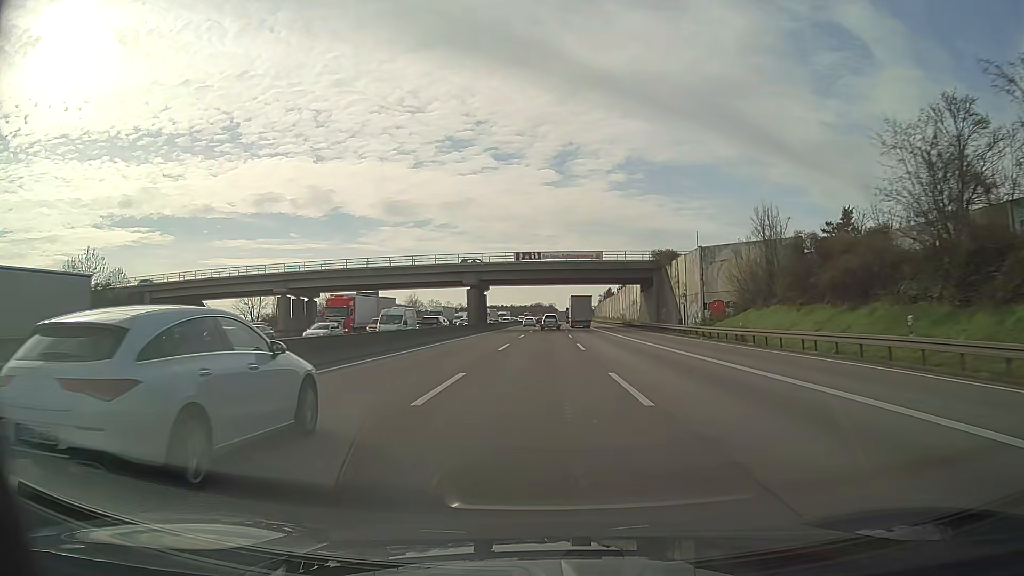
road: motorway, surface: asphalt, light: Day
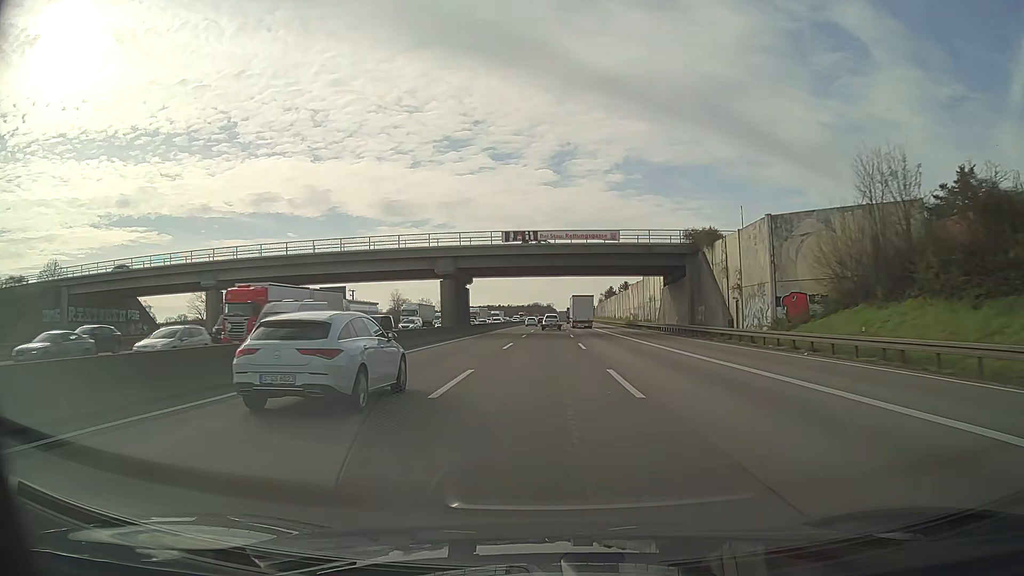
(0.0, +16.9) m; 0°
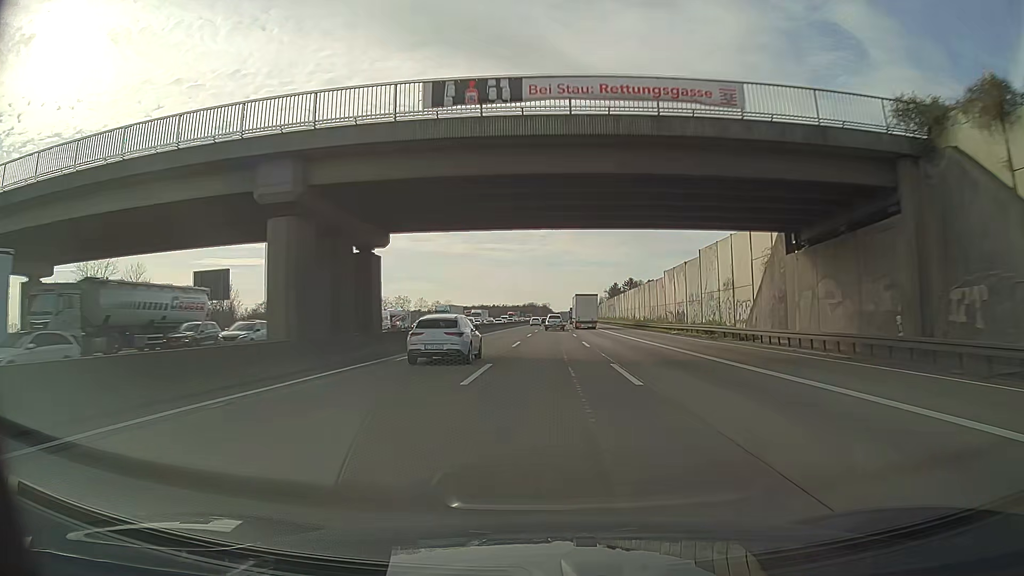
(+0.1, +33.9) m; 0°
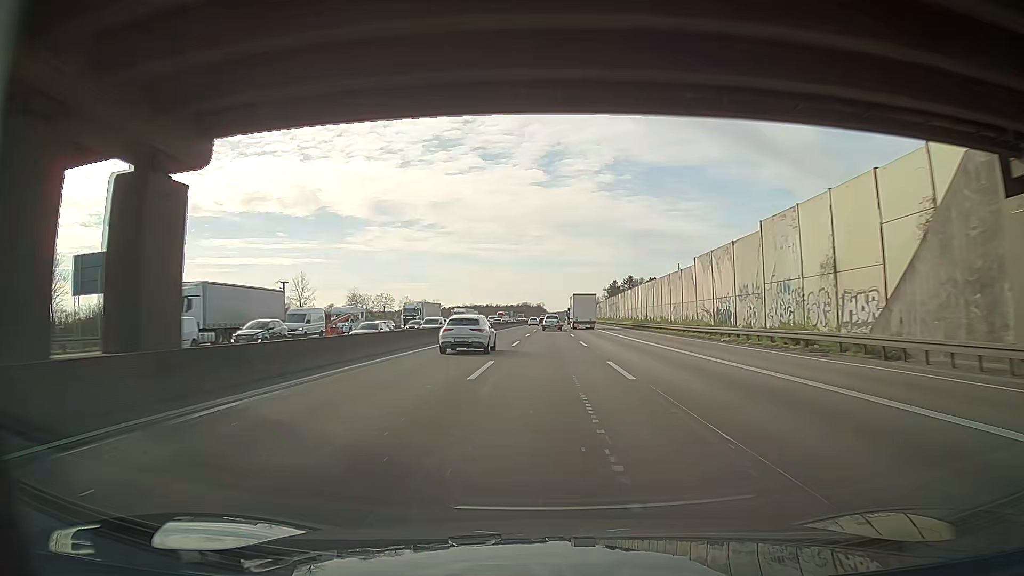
(+0.1, +17.0) m; +1°
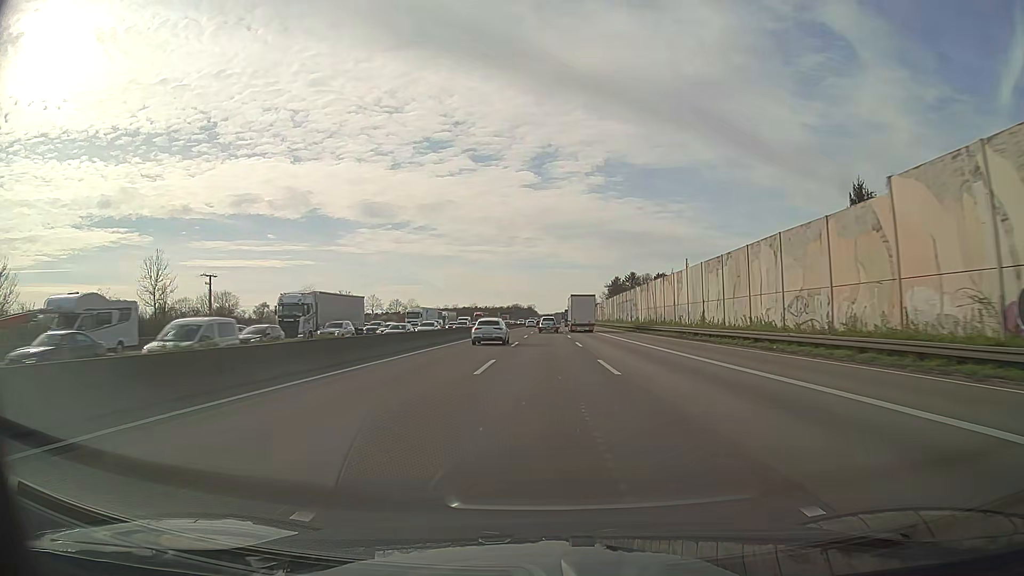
(+0.6, +34.0) m; +1°
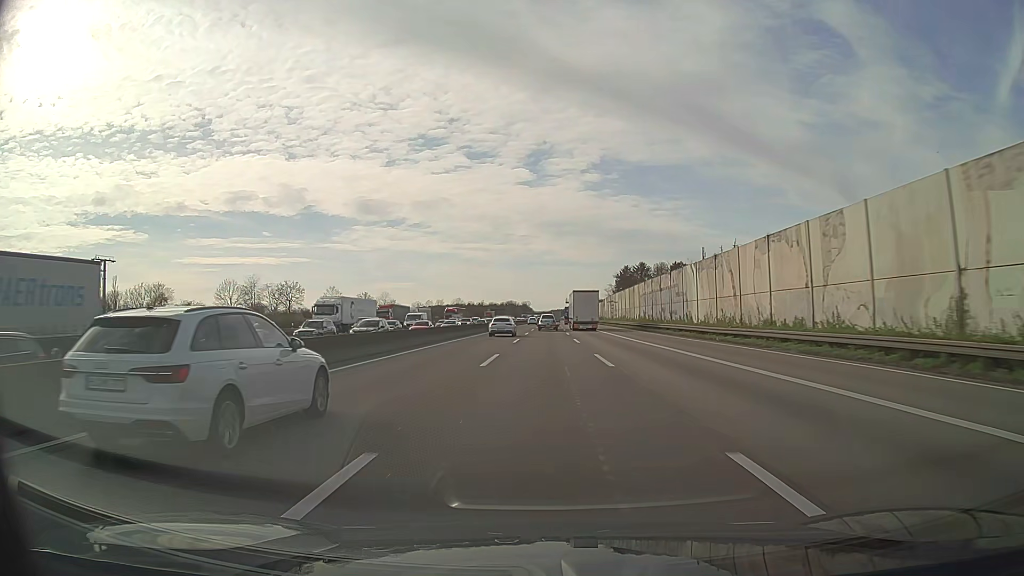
(0.0, +34.1) m; 0°
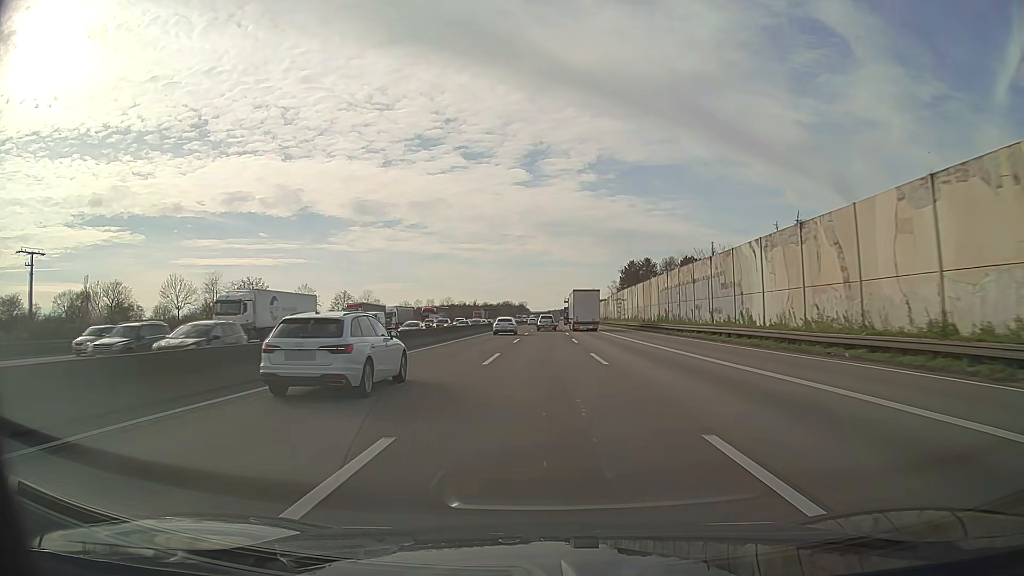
(+0.1, +17.1) m; 0°
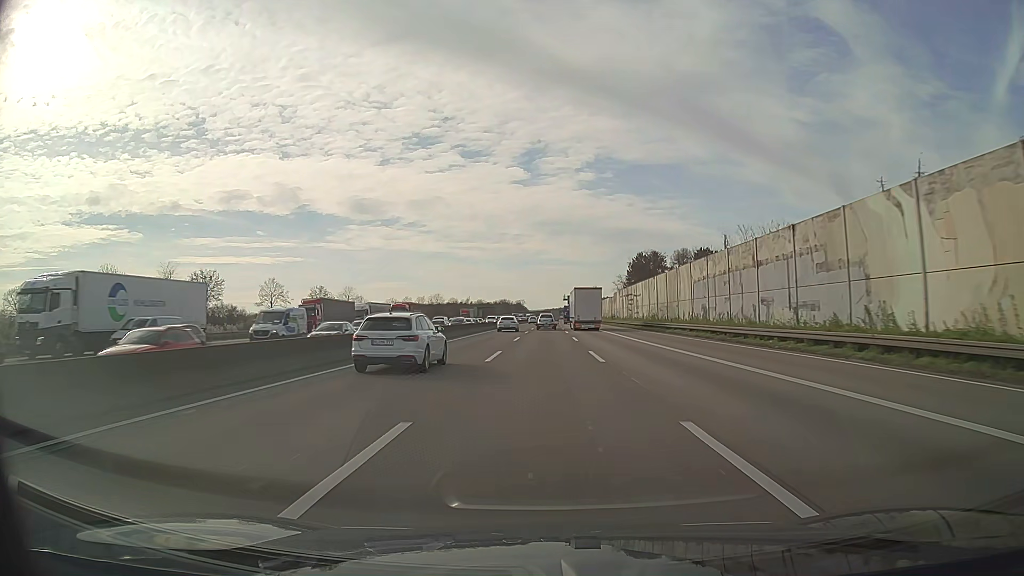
(0.0, +17.1) m; 0°
(0, +10) (0, +20) (0, +30) (0, +40) (0, +50) (0, +60) (0, +70) (+1, +80) (+1, +90) (+1, +100) m
